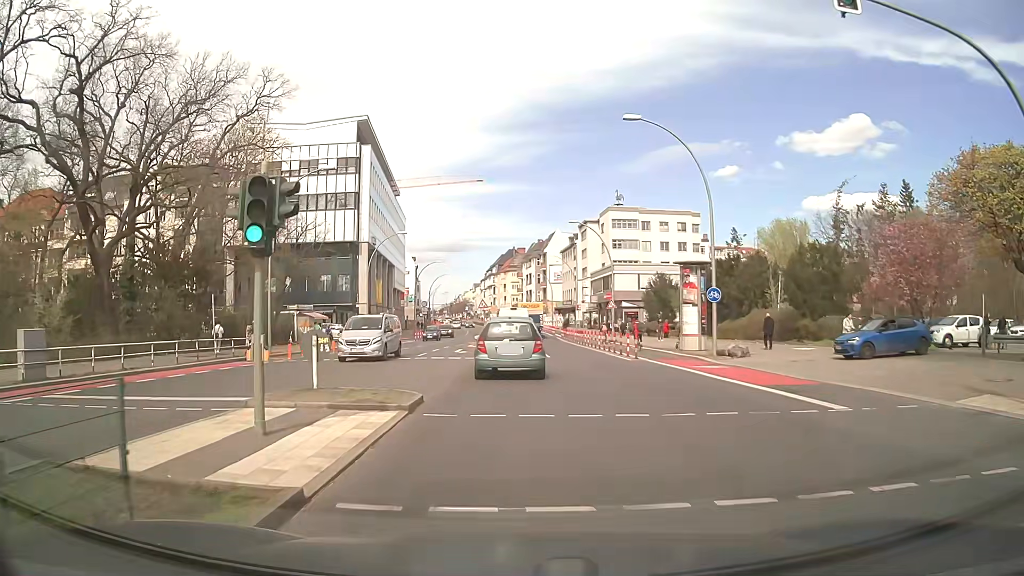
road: primary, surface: asphalt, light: Day
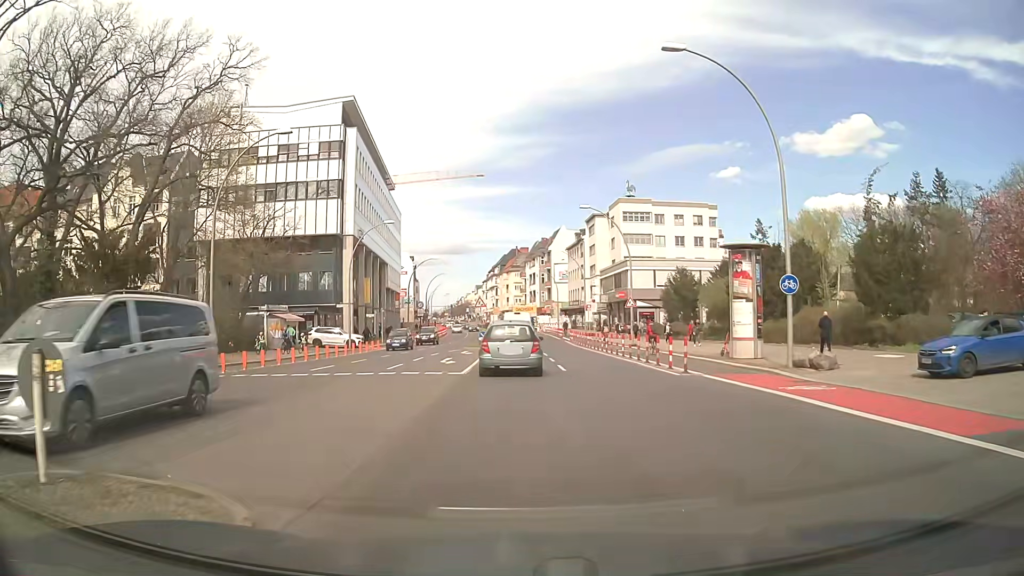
(0.0, +8.0) m; -1°
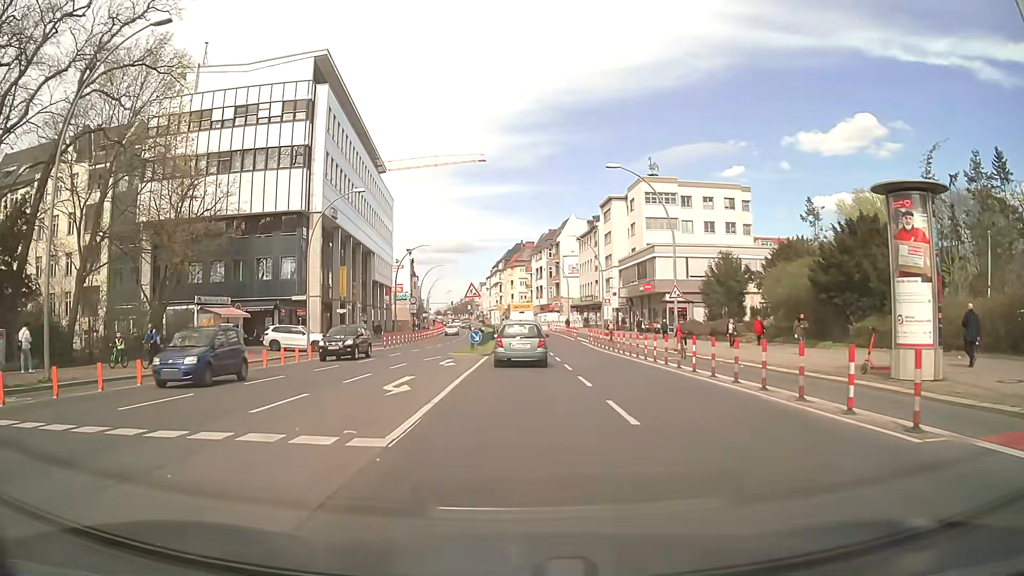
(0.0, +12.5) m; 0°
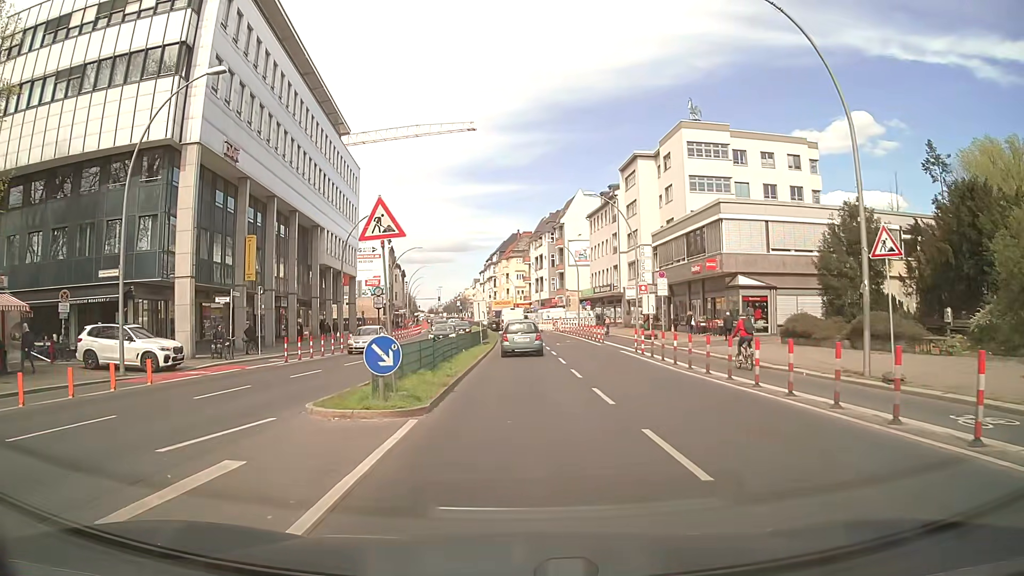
(0.0, +21.7) m; 0°
(0, +10) (0, +20) (0, +30) (0, +40) (0, +50) (0, +60) (0, +70) (-1, +80) (-2, +90) (-3, +100) m
